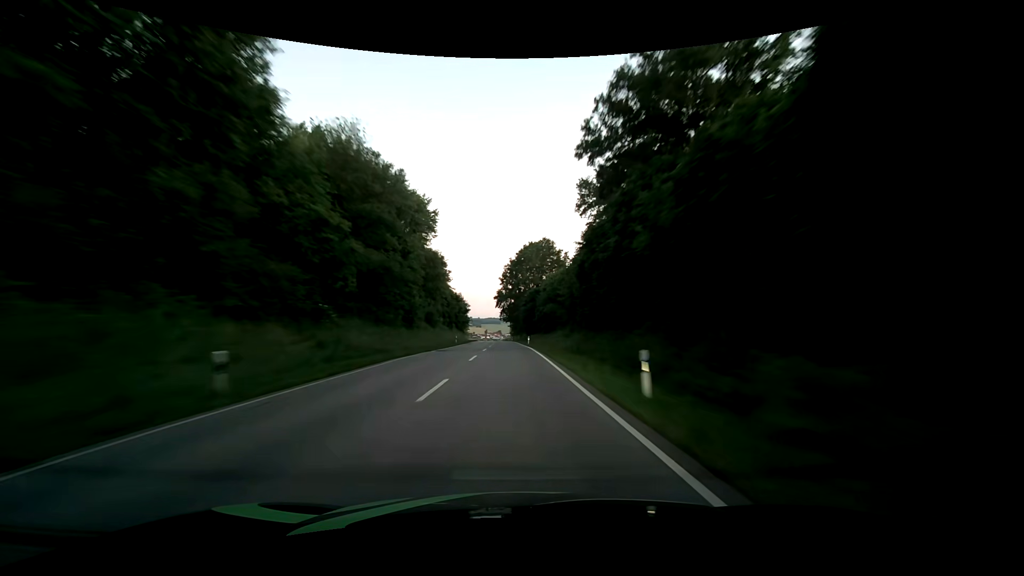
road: secondary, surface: asphalt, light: Dusk
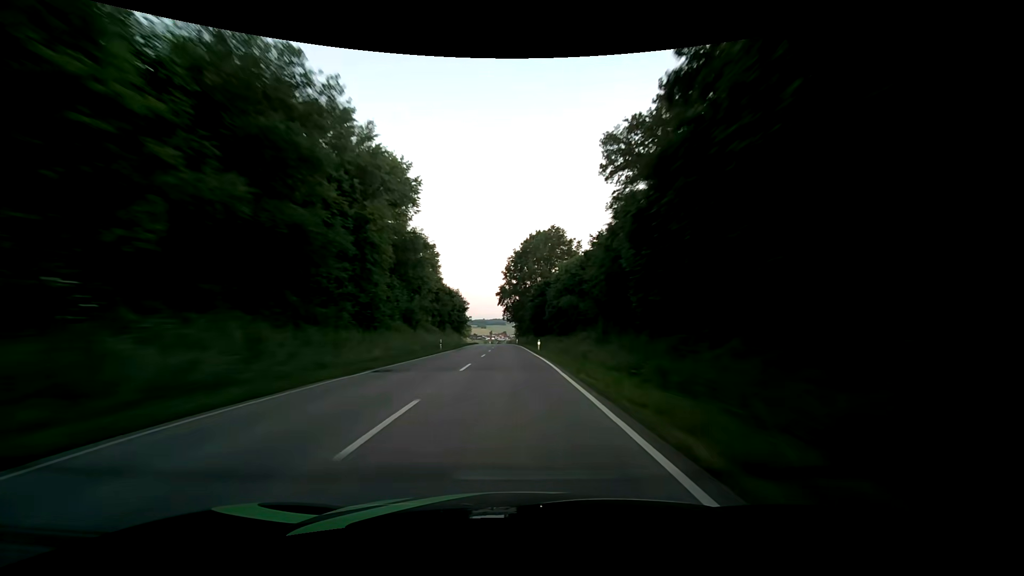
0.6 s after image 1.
(-0.1, +15.9) m; -1°
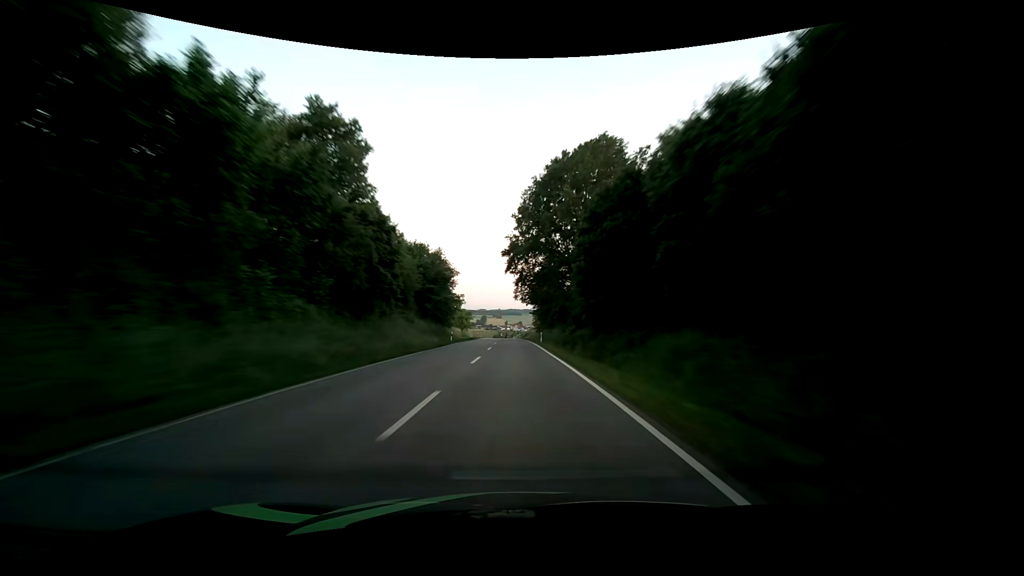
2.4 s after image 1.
(-0.8, +47.2) m; -2°
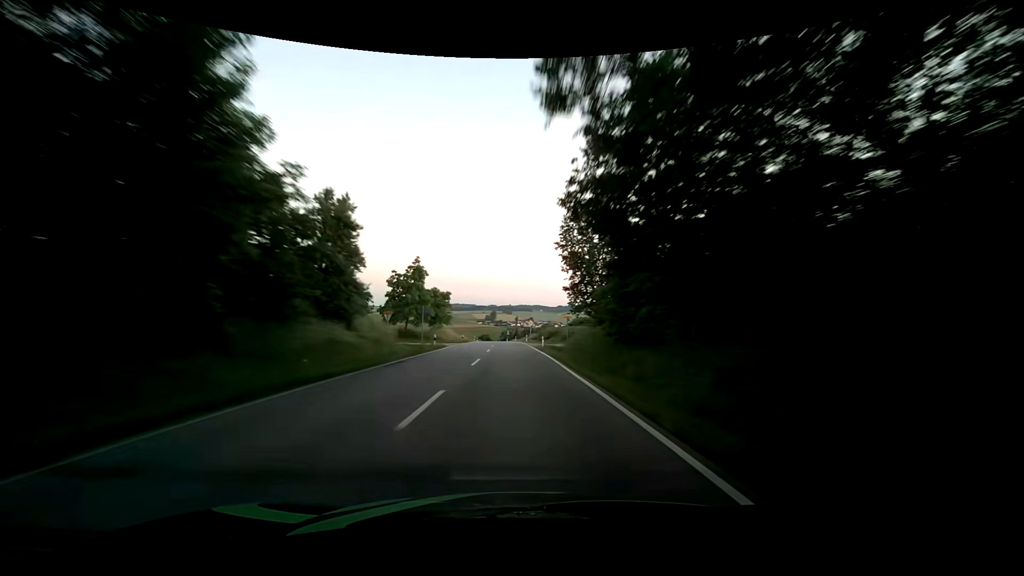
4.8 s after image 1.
(-0.7, +59.0) m; -2°
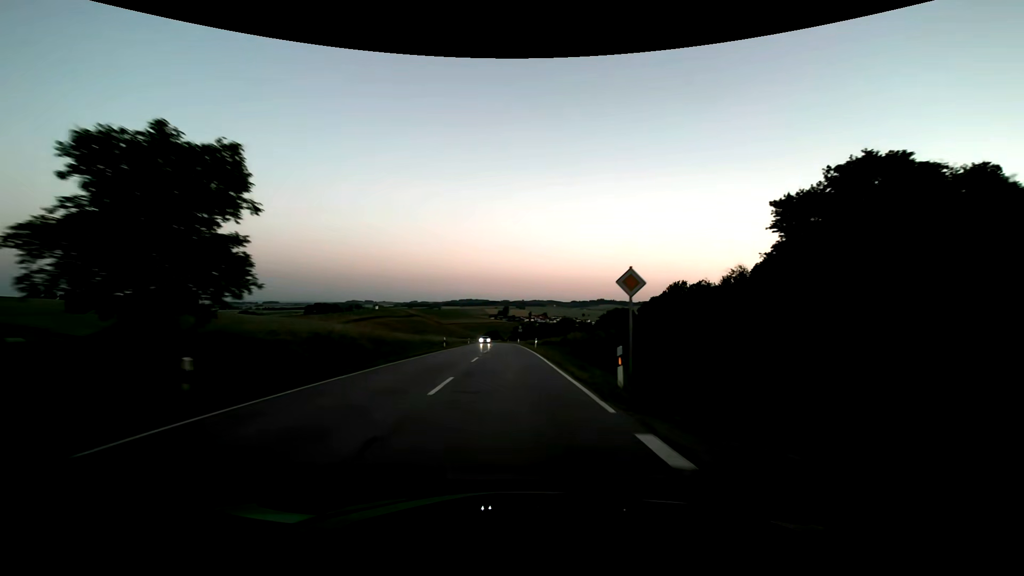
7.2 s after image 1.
(-0.2, +56.1) m; -1°
